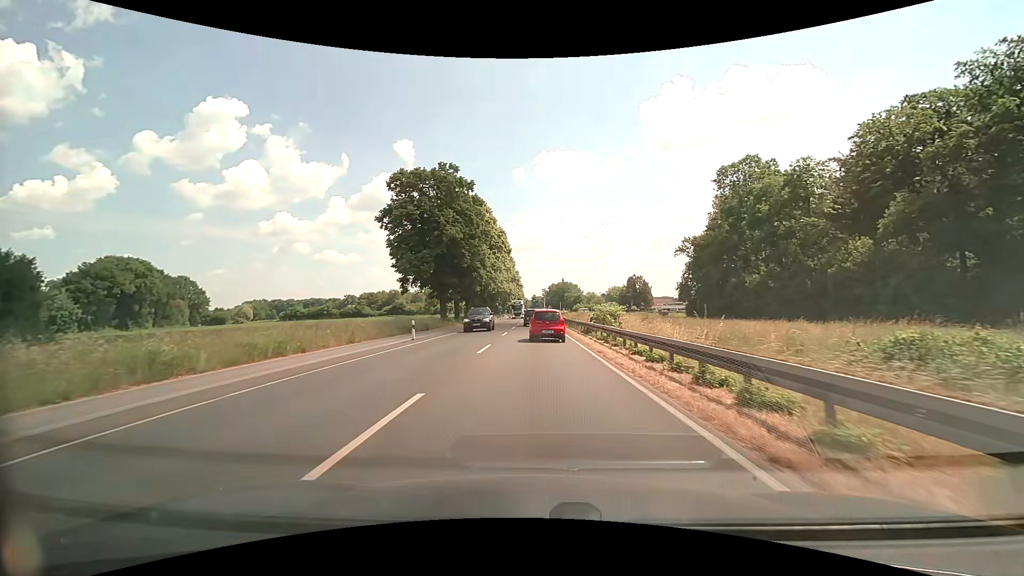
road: primary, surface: asphalt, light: Day
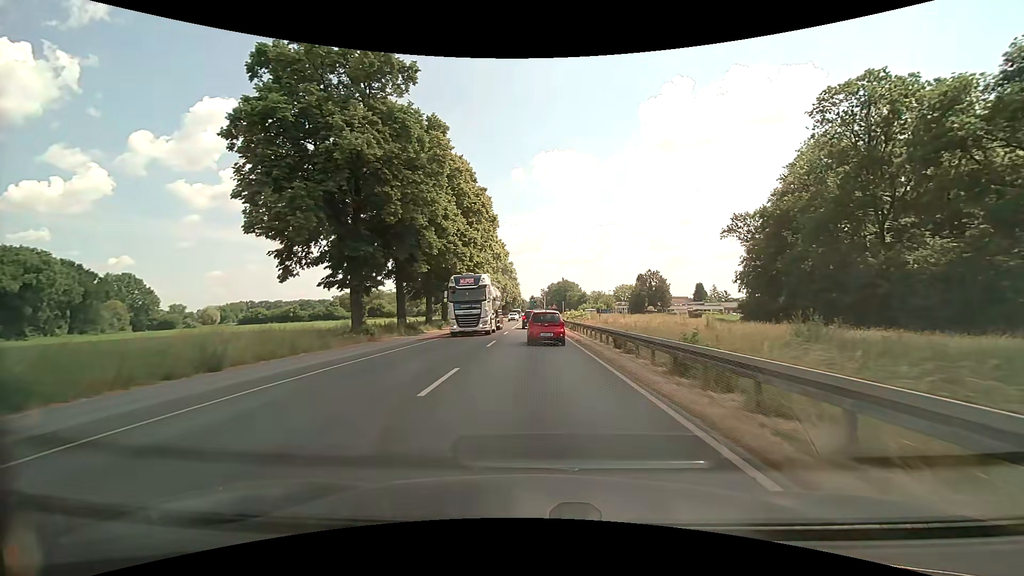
(0.0, +32.4) m; 0°
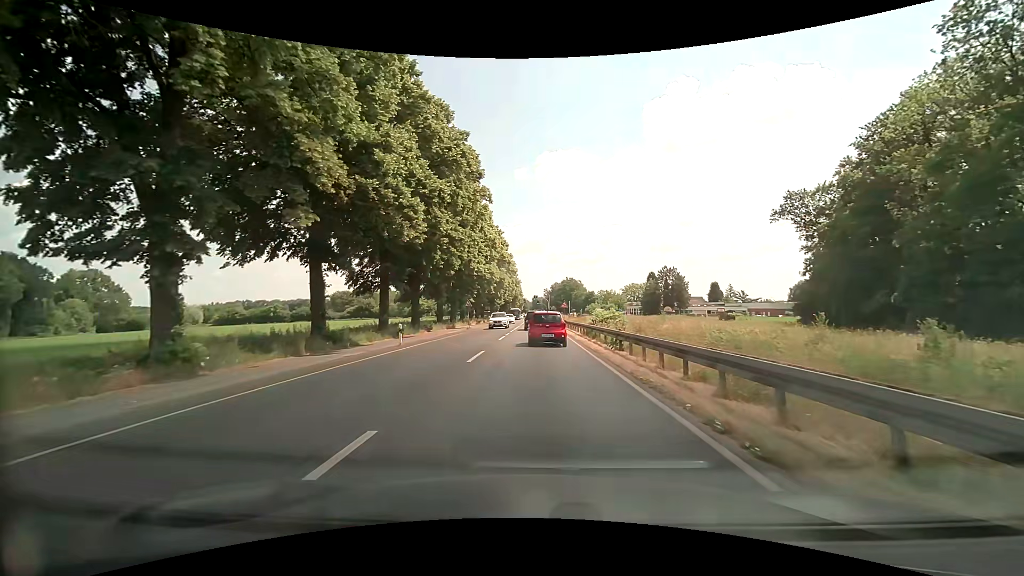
(-0.1, +18.6) m; -1°
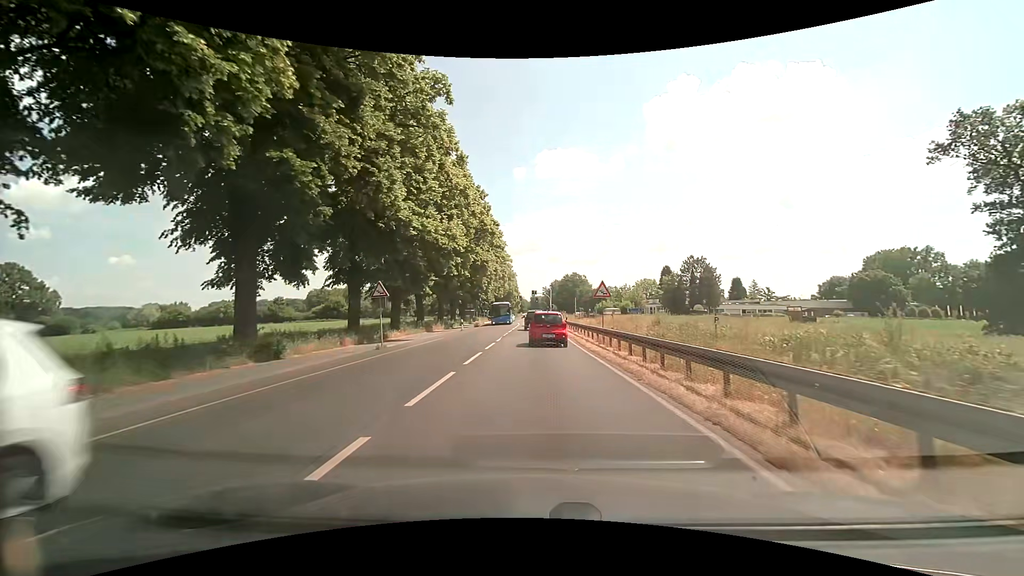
(+0.2, +30.4) m; 0°
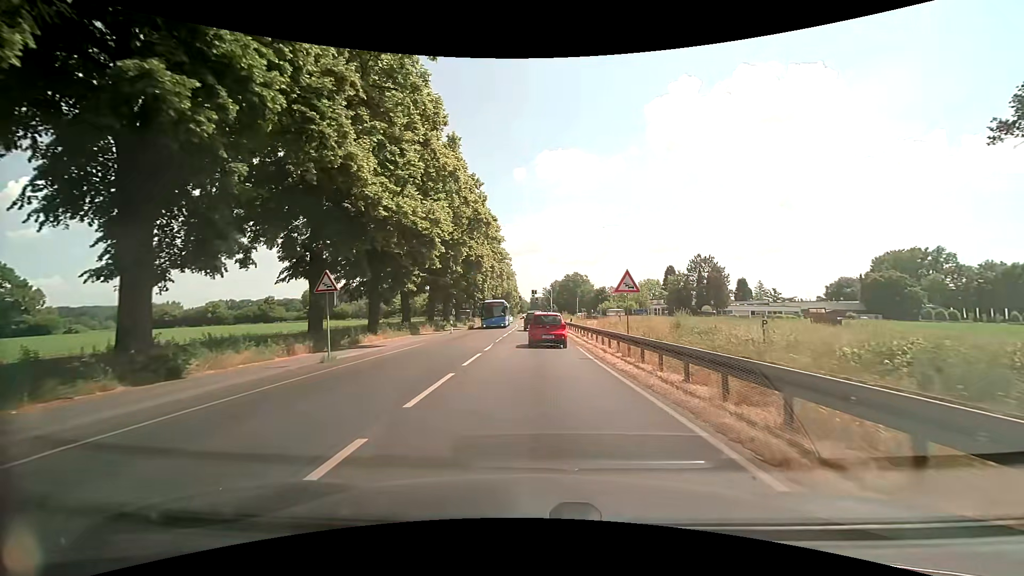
(0.0, +6.0) m; 0°
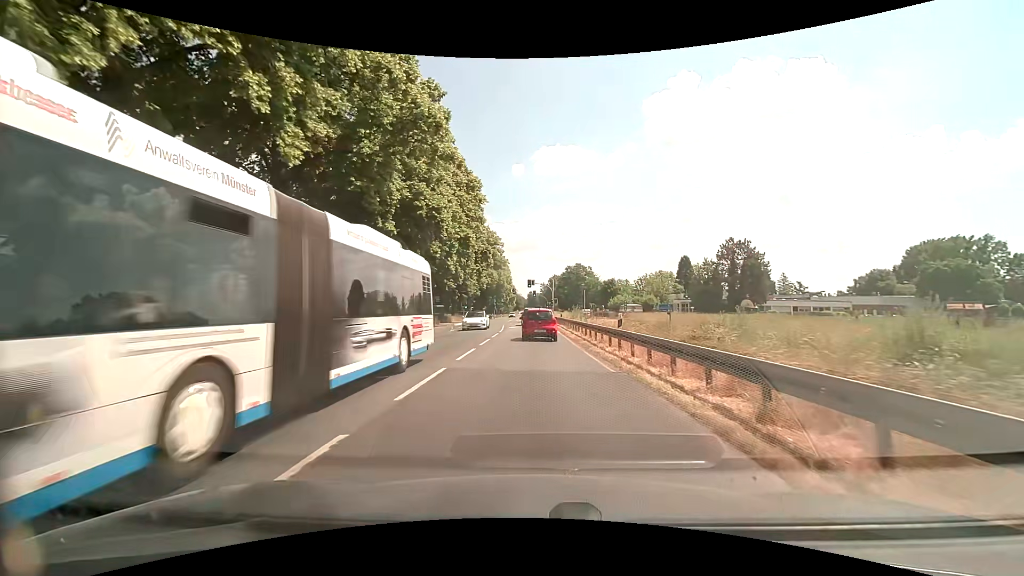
(+0.2, +24.1) m; 0°
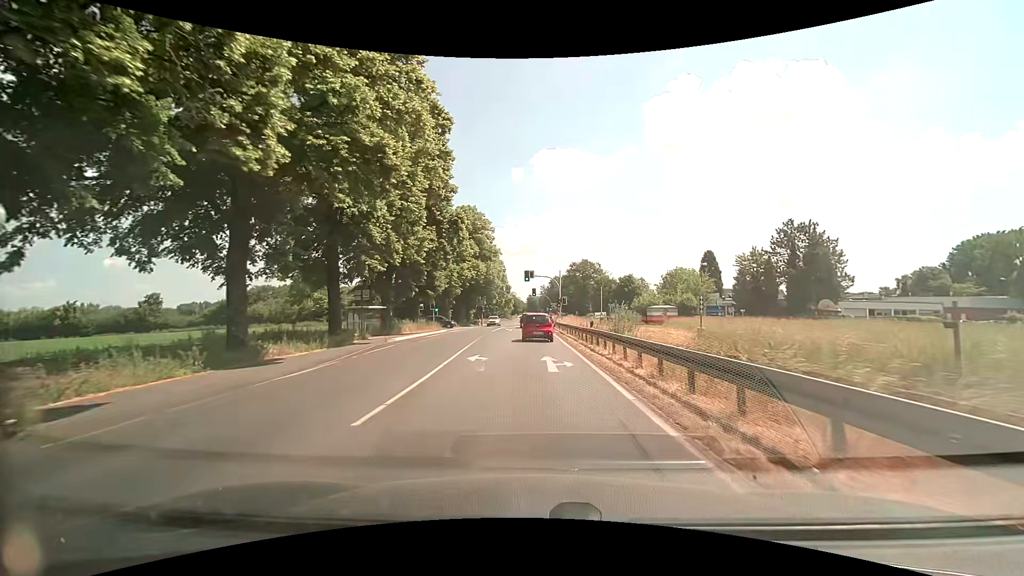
(+0.1, +26.0) m; 0°
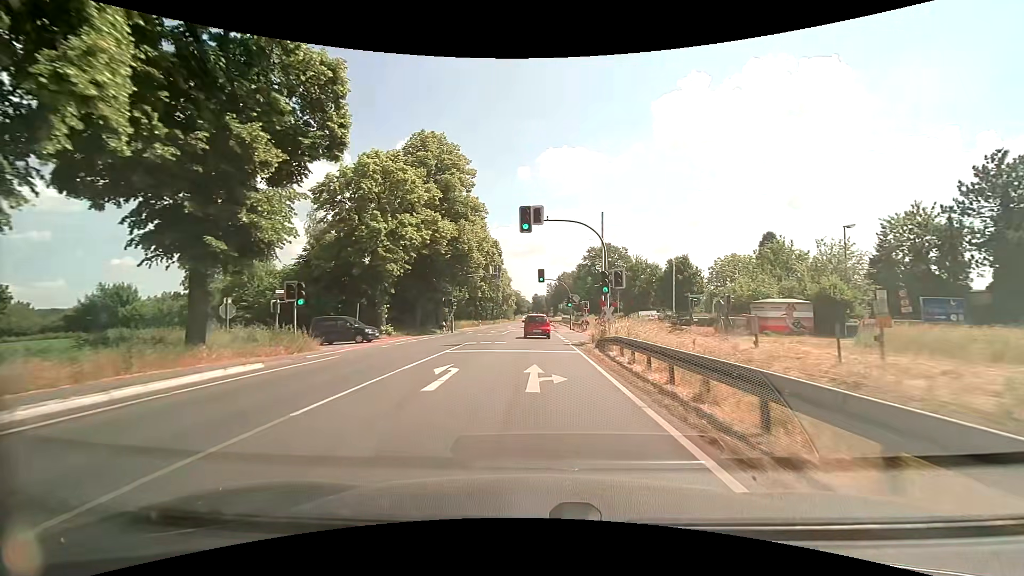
(+0.1, +36.9) m; 0°
(0, +10) (0, +20) (0, +30) (0, +40) (0, +50) (0, +60) (0, +70) (0, +80) (0, +90) (0, +100) m
